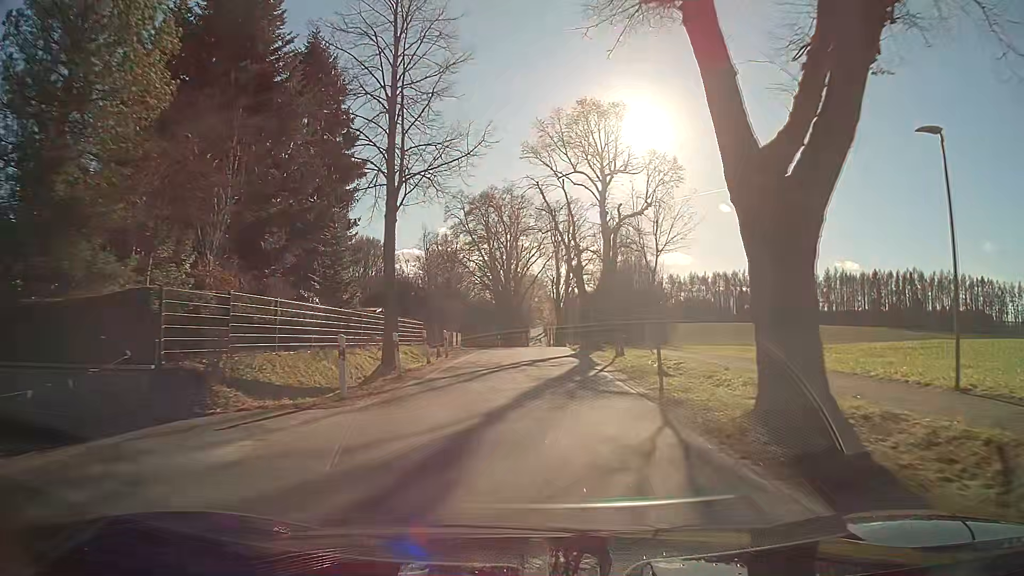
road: secondary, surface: asphalt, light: Day
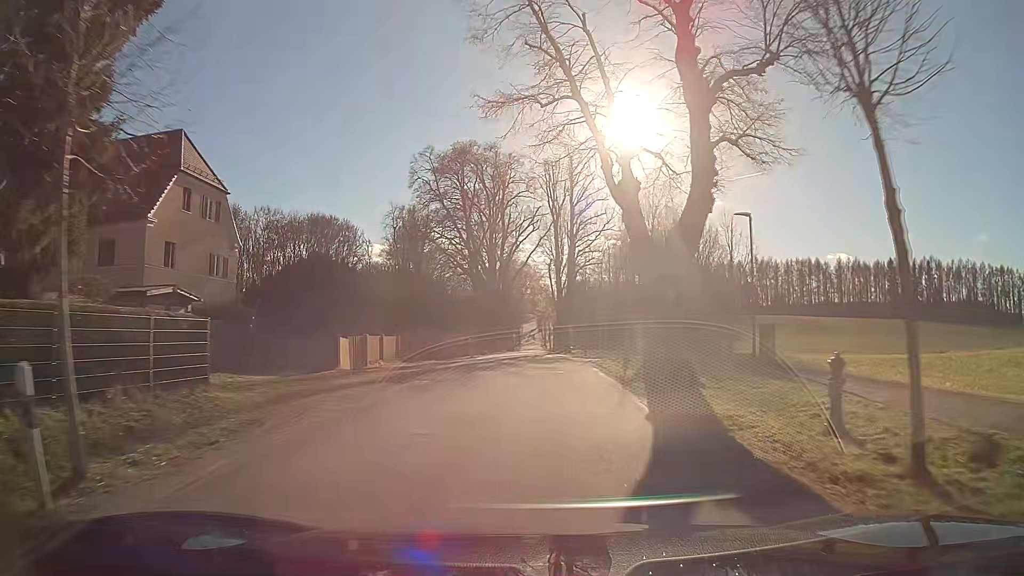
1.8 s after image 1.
(+0.3, +23.1) m; +1°
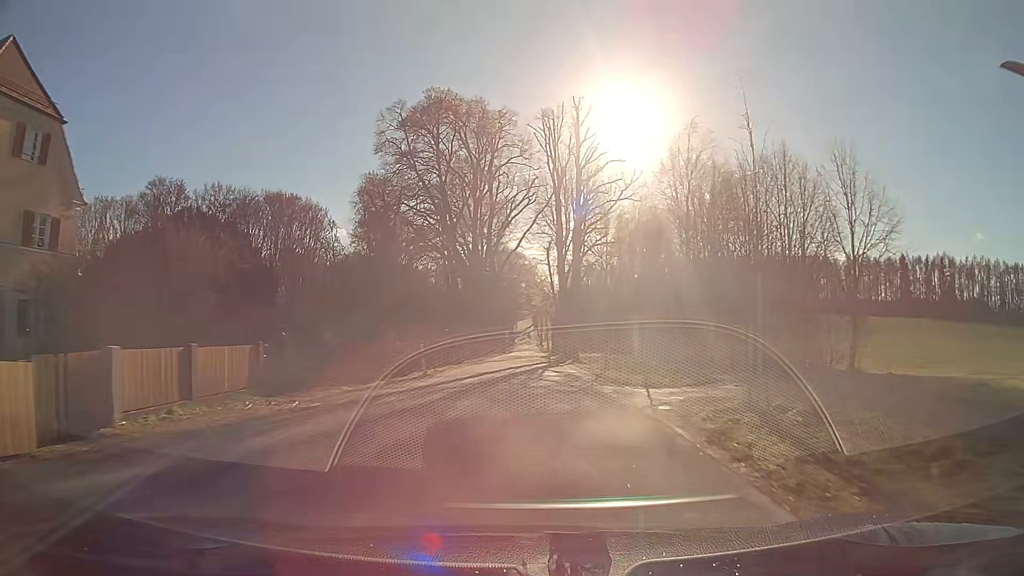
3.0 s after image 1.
(-0.1, +15.4) m; -1°
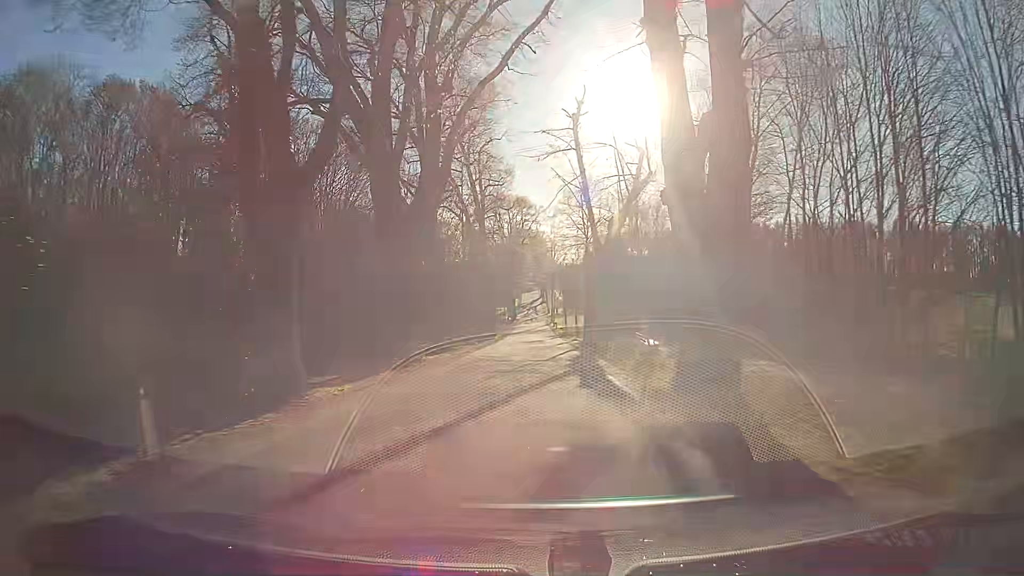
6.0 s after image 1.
(+0.2, +39.2) m; -1°
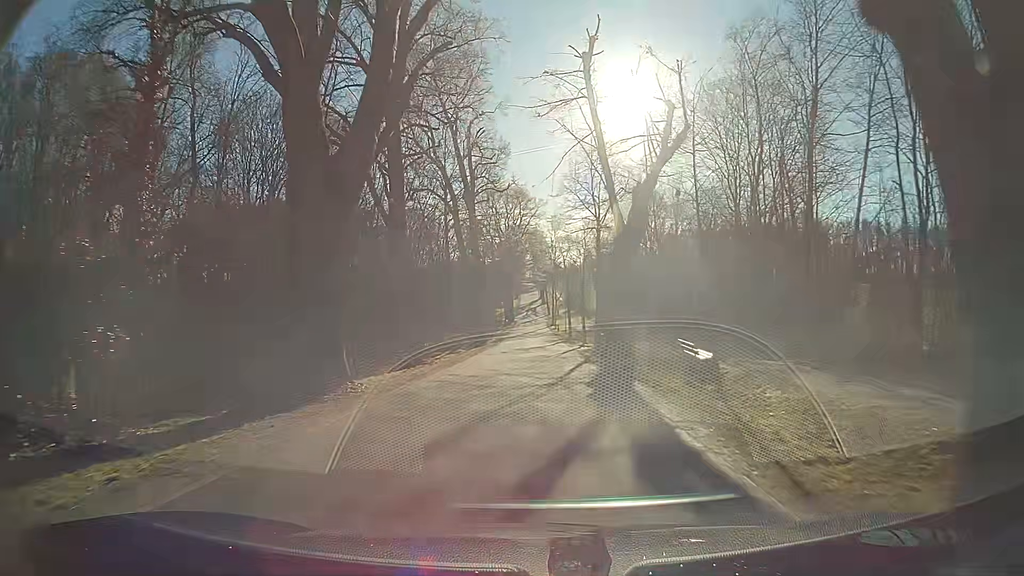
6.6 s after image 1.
(+0.1, +8.0) m; +1°
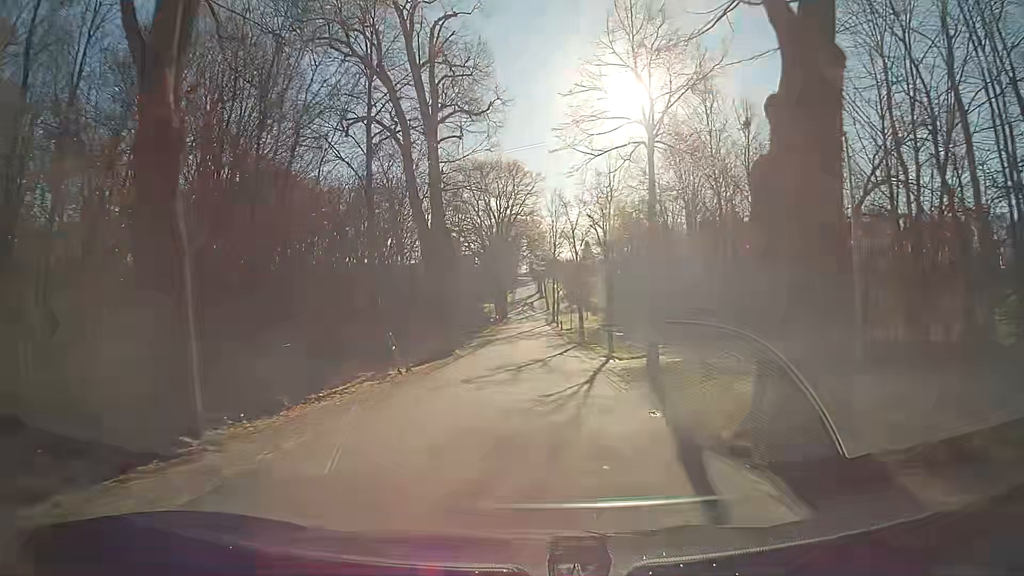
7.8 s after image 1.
(+0.2, +16.1) m; 0°
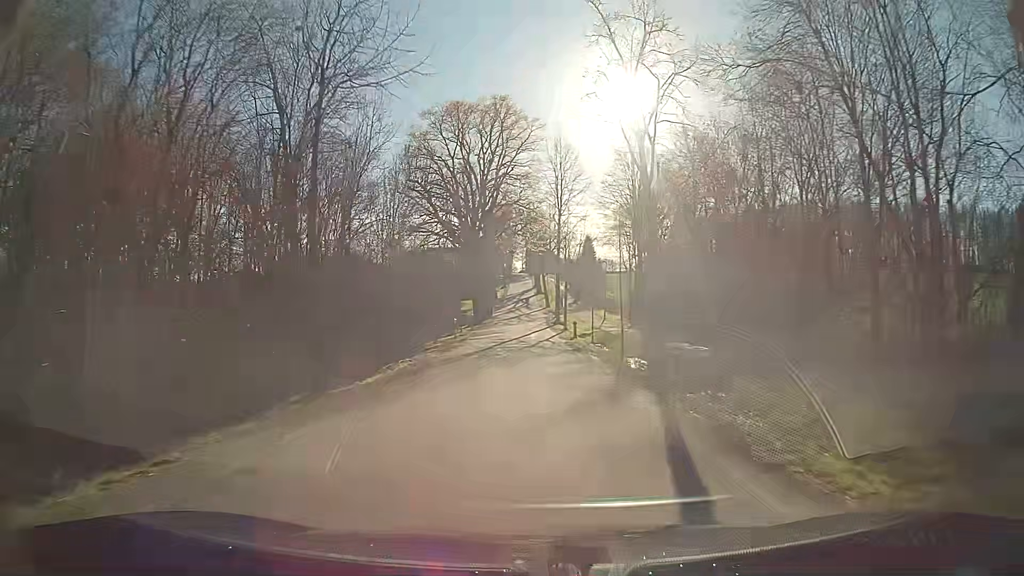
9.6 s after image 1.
(-0.1, +24.6) m; -1°
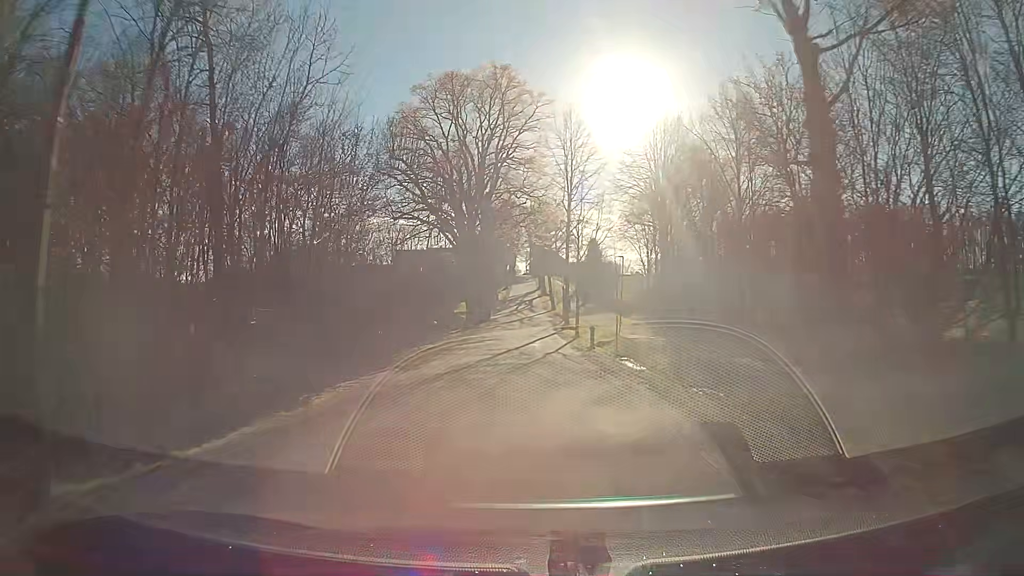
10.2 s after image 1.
(-0.1, +8.3) m; 0°
